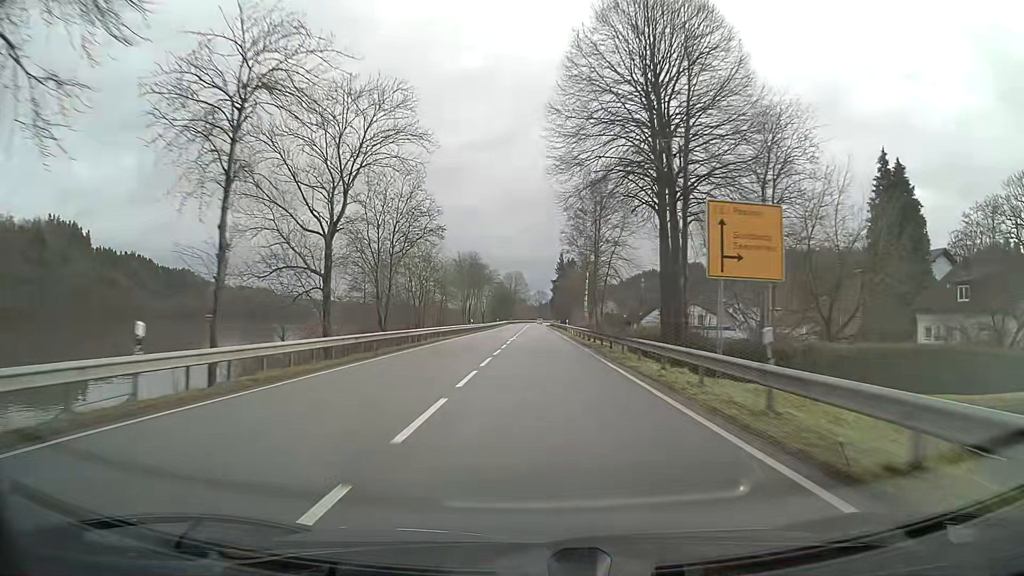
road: primary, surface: asphalt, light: Day
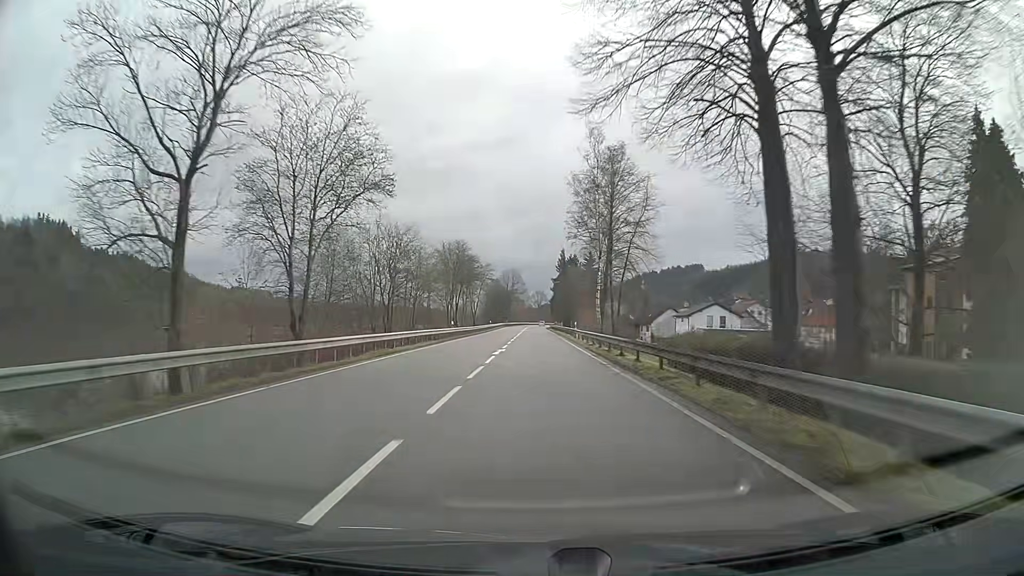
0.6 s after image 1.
(0.0, +15.8) m; 0°
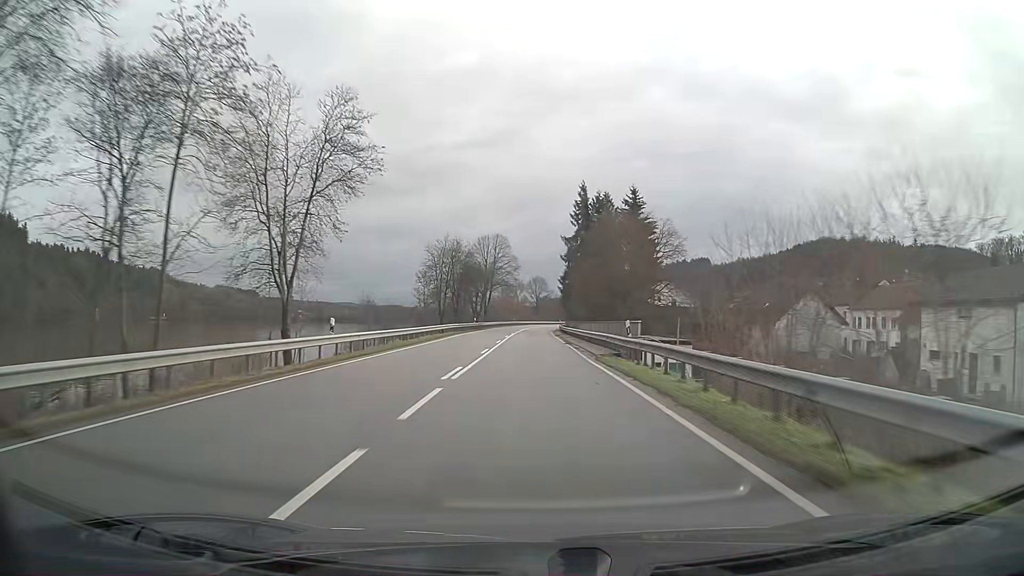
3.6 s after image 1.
(+0.4, +79.1) m; 0°
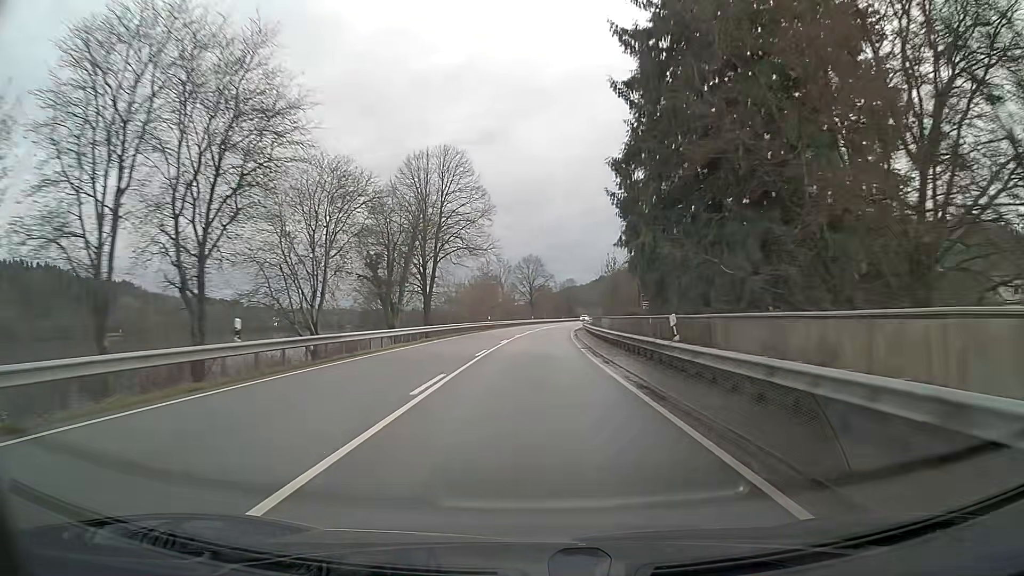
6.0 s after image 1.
(+0.2, +63.3) m; +1°
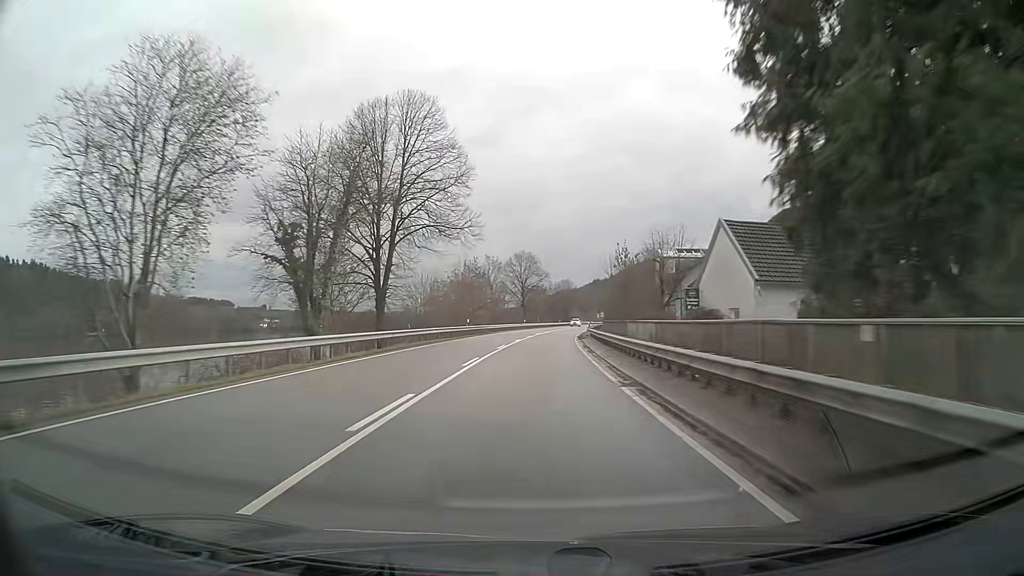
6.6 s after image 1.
(+0.1, +15.8) m; +1°
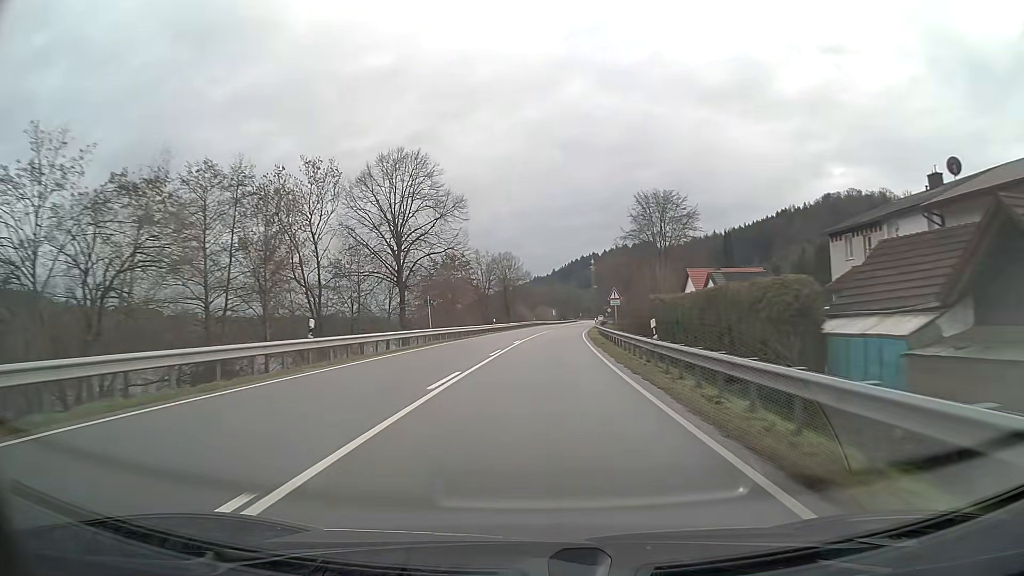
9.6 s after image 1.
(+3.6, +79.0) m; +5°
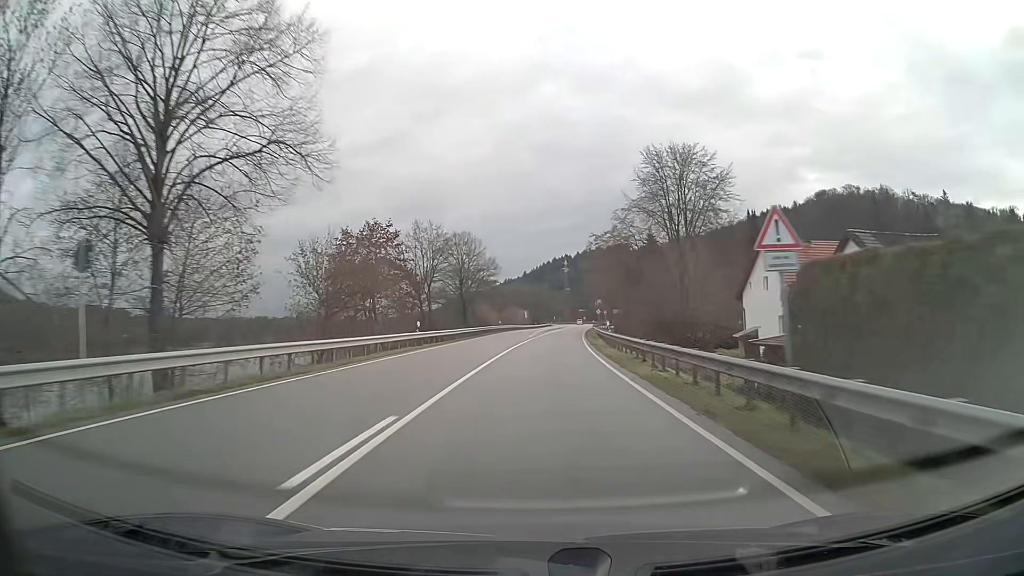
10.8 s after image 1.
(+0.7, +31.6) m; +3°
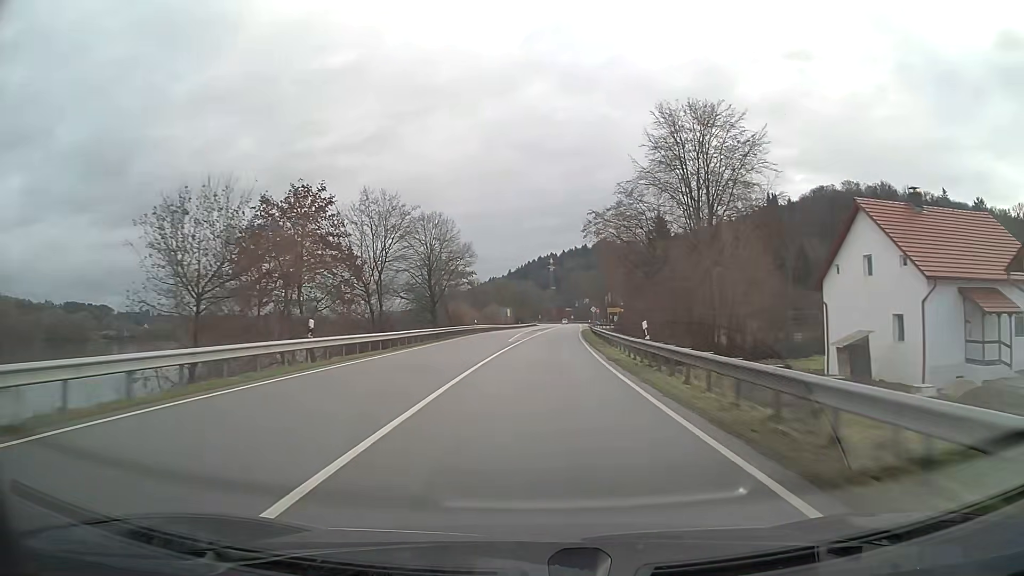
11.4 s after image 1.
(+0.2, +15.8) m; +1°
(0, +10) (0, +20) (+1, +30) (+1, +40) (+1, +50) (+2, +60) (+2, +70) (+3, +80) (+4, +90) (+4, +100) m
